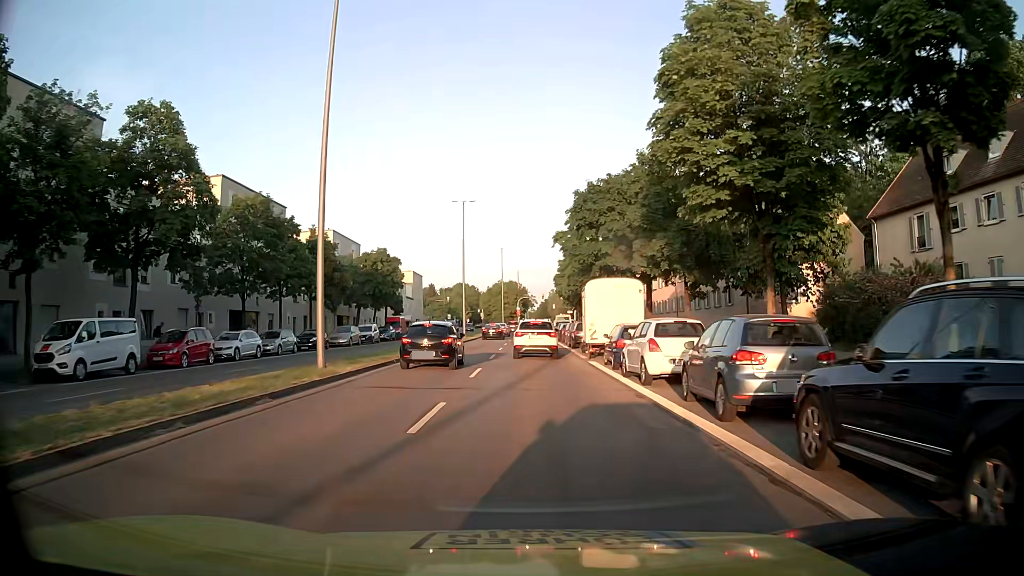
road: secondary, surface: asphalt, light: Day
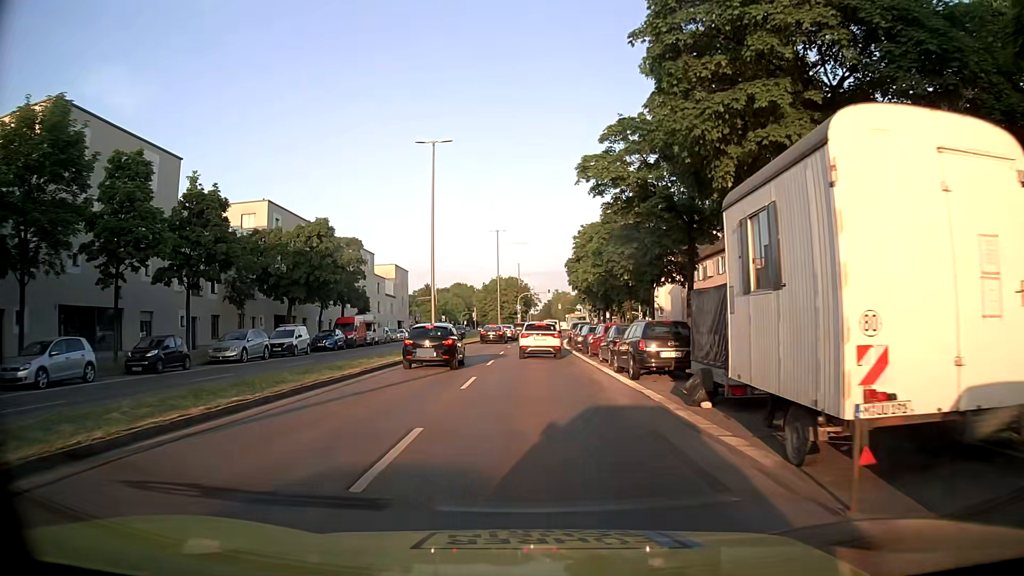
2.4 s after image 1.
(0.0, +21.1) m; 0°
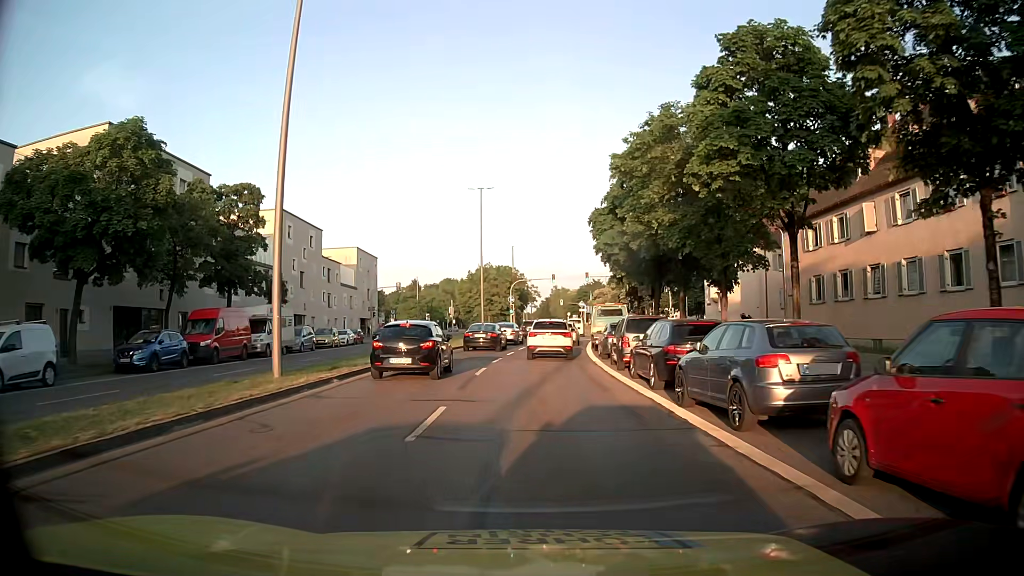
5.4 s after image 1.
(+0.1, +25.1) m; +1°
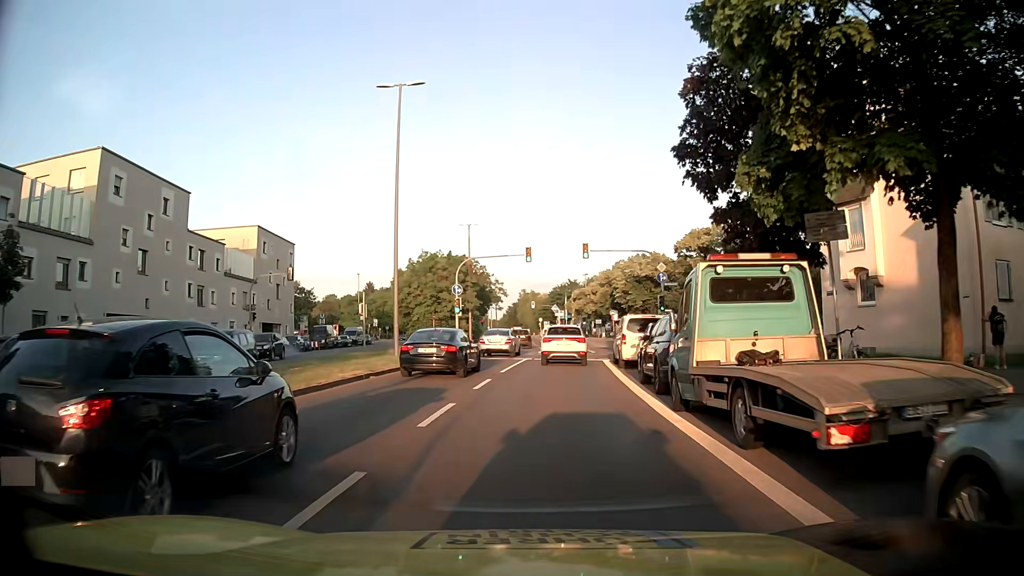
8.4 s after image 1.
(+0.2, +26.6) m; +2°
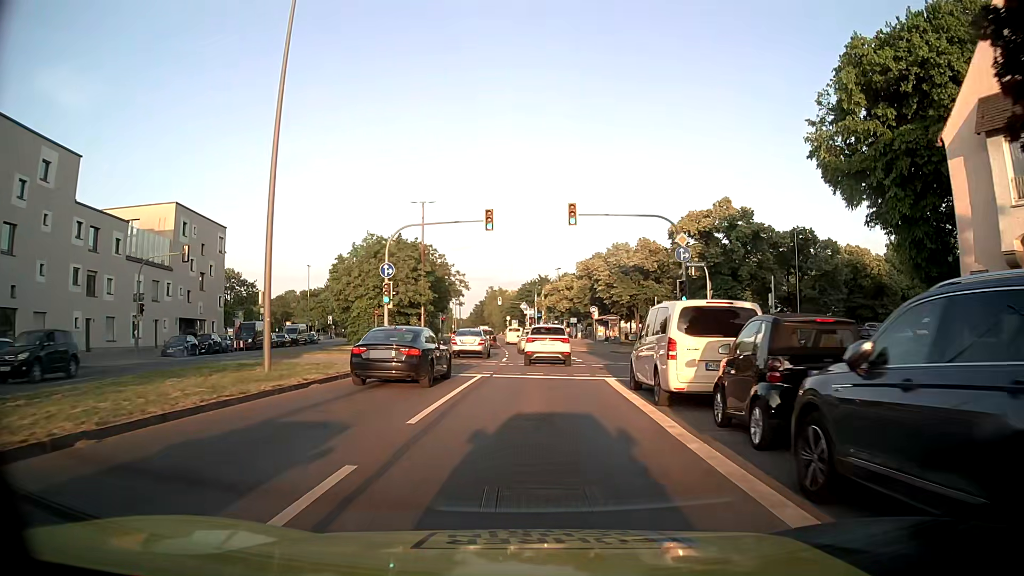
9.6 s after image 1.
(+0.3, +12.0) m; +3°
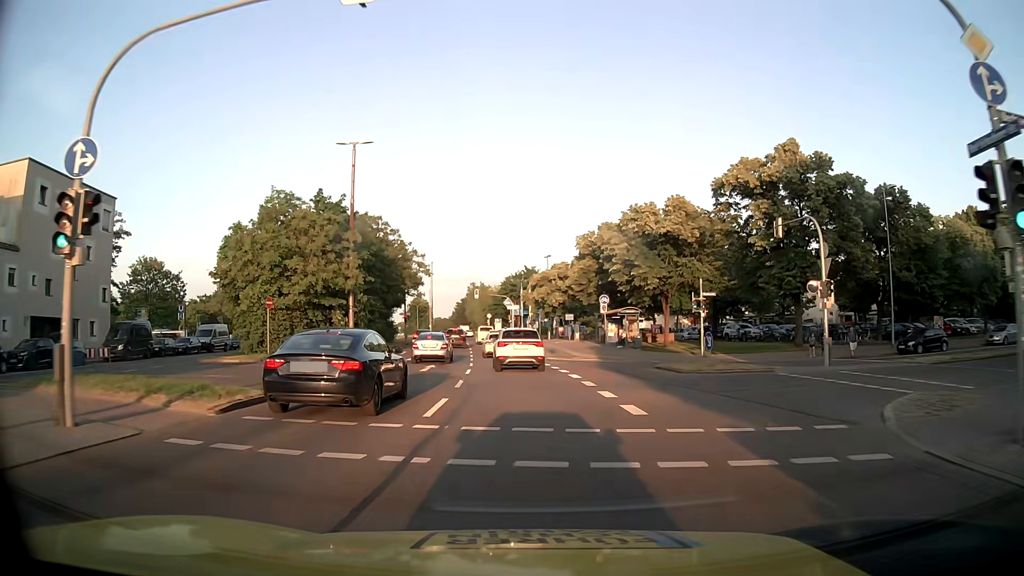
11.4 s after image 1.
(+0.1, +19.5) m; 0°
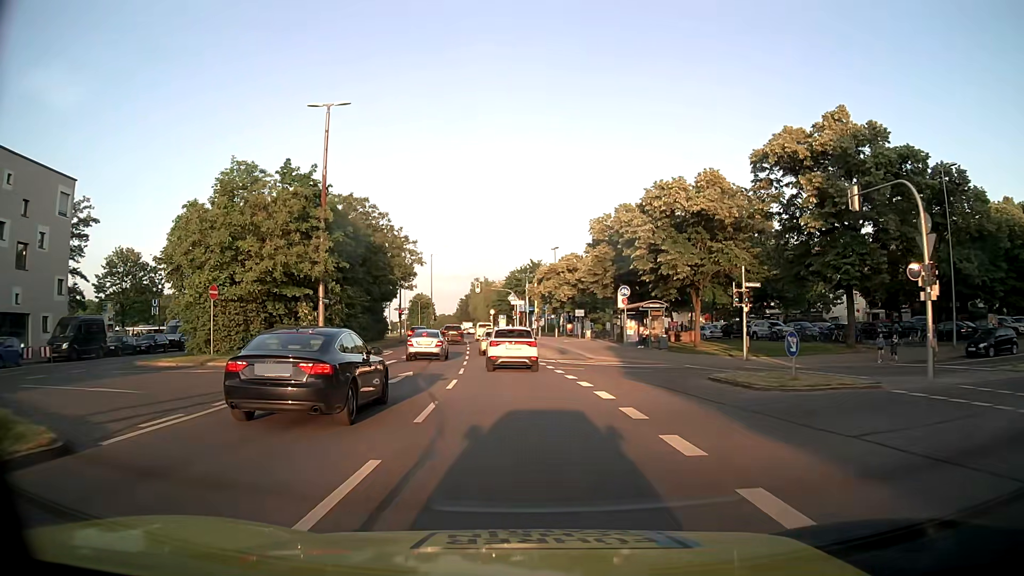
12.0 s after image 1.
(0.0, +6.8) m; 0°
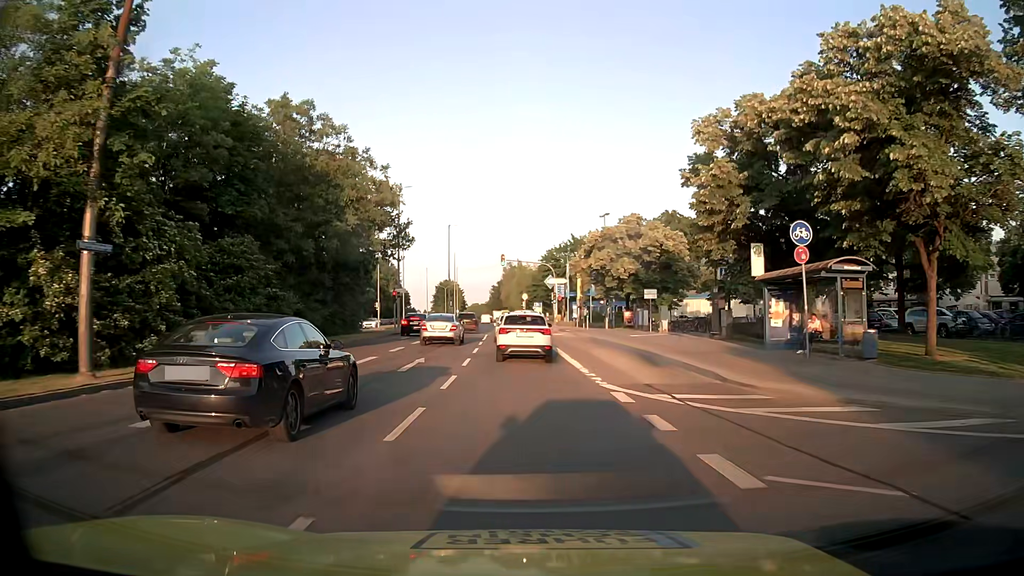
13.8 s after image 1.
(-0.6, +20.6) m; -3°
(0, +10) (0, +20) (-1, +30) (-1, +40) (-1, +50) (-2, +60) (-3, +70) (-3, +80) (-4, +90) (-5, +100) m
